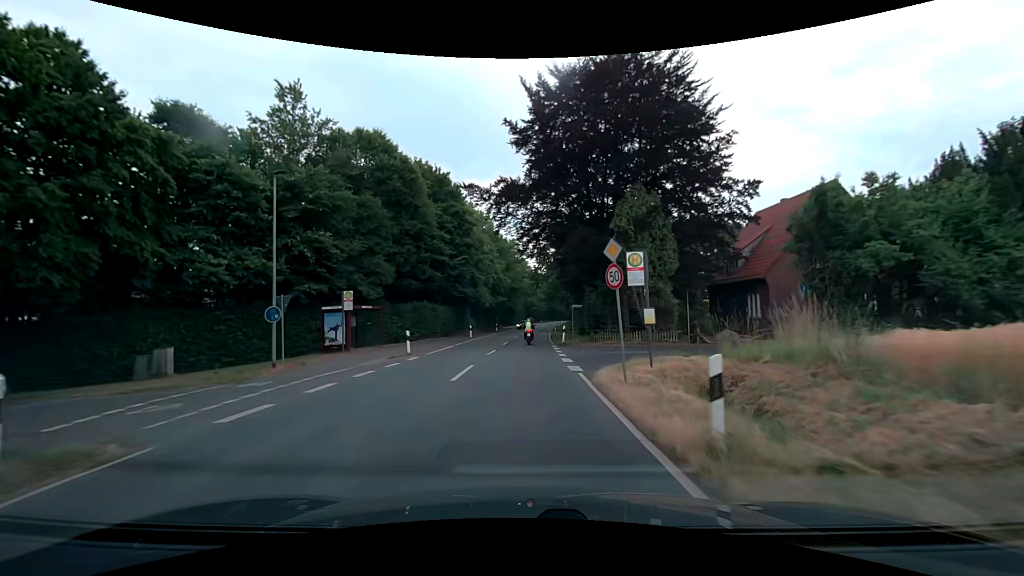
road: secondary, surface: asphalt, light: Day
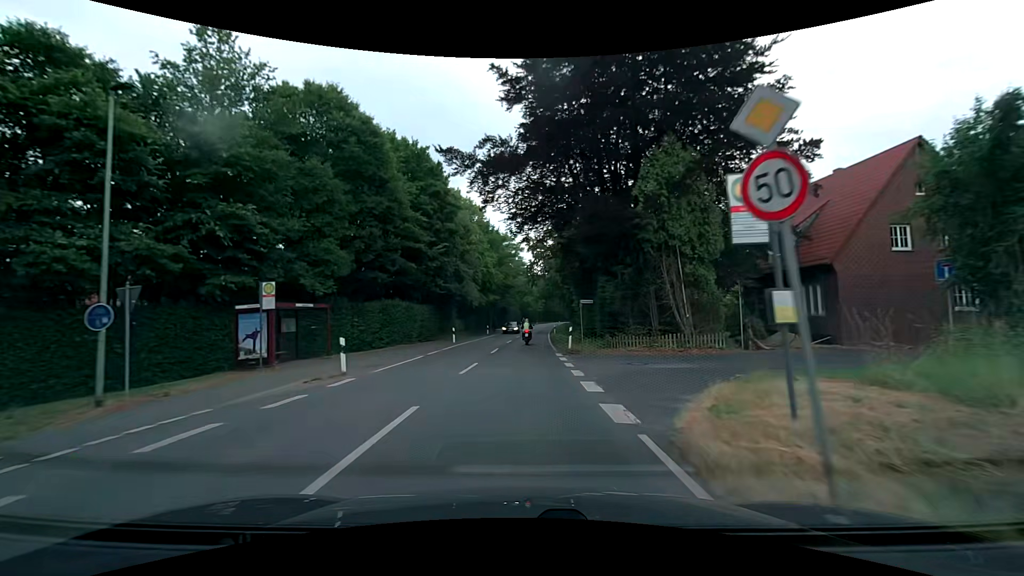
(0.0, +7.7) m; 0°
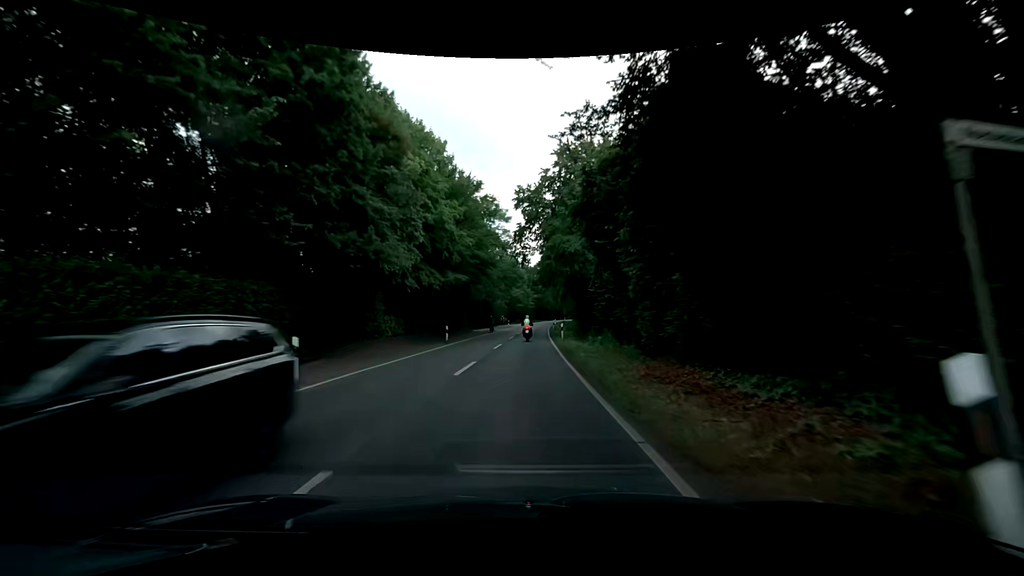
(+0.2, +23.0) m; 0°
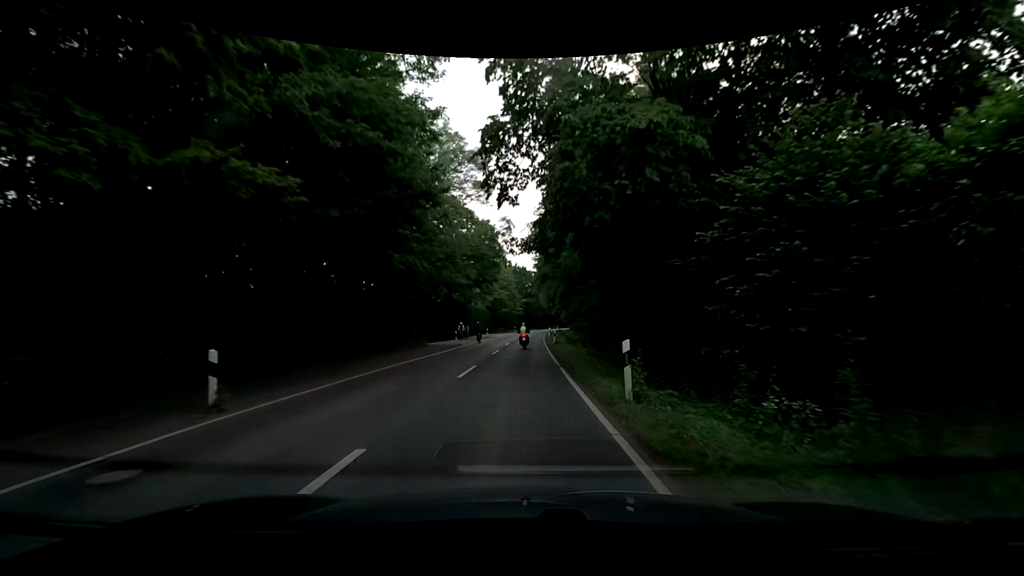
(+0.6, +22.9) m; +2°
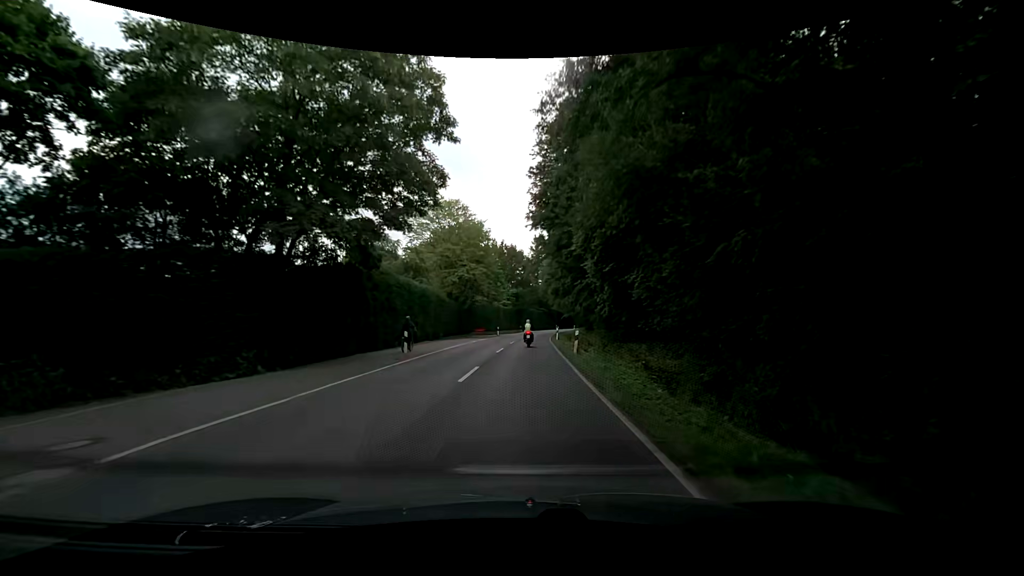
(+0.3, +37.9) m; +1°
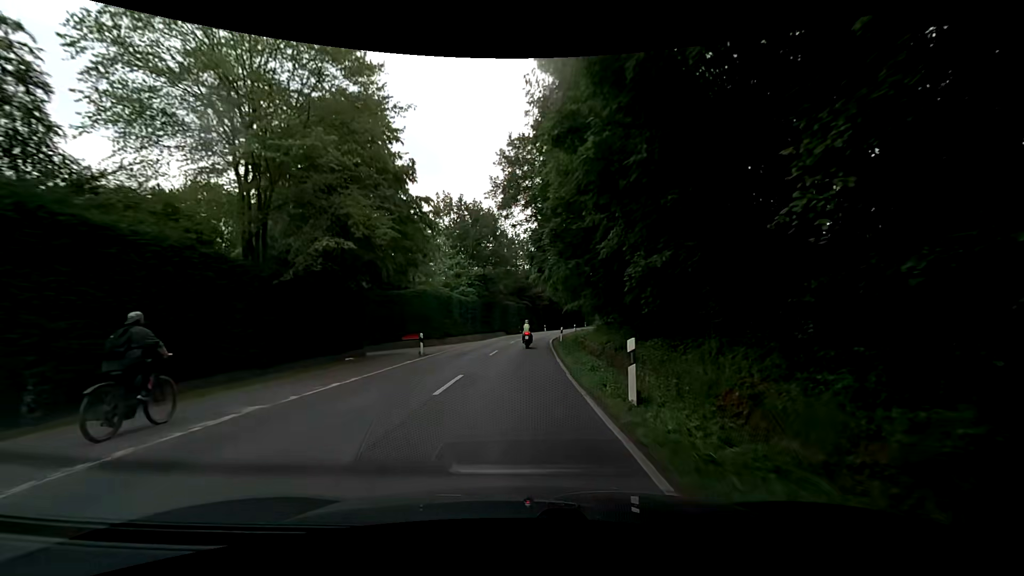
(+1.0, +38.0) m; +3°
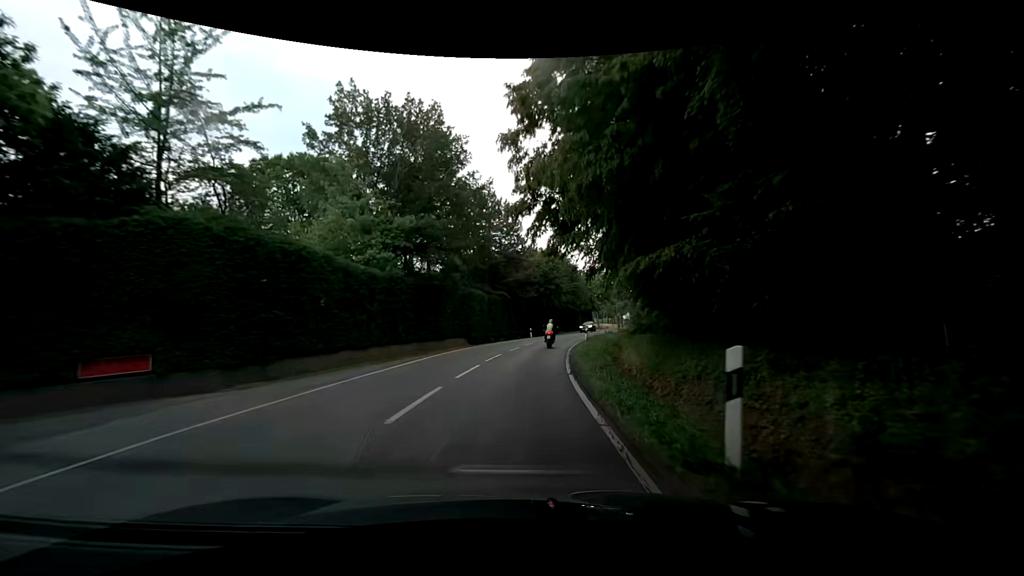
(+0.4, +30.5) m; +2°
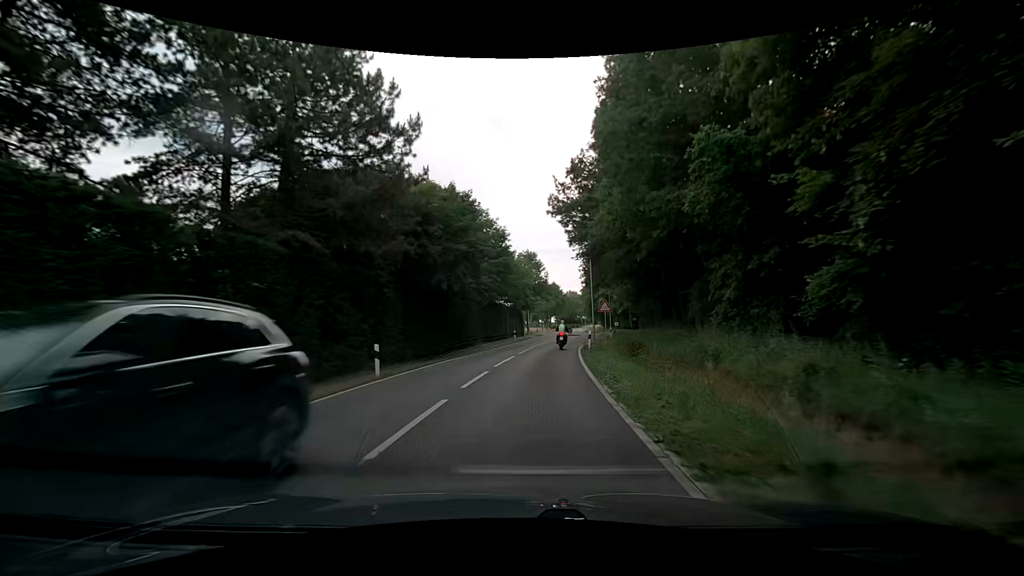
(+2.7, +37.8) m; +10°
(0, +10) (+1, +20) (+2, +30) (+3, +40) (+5, +50) (+7, +59) (+8, +69) (+9, +79) (+9, +89) (+10, +99) m
